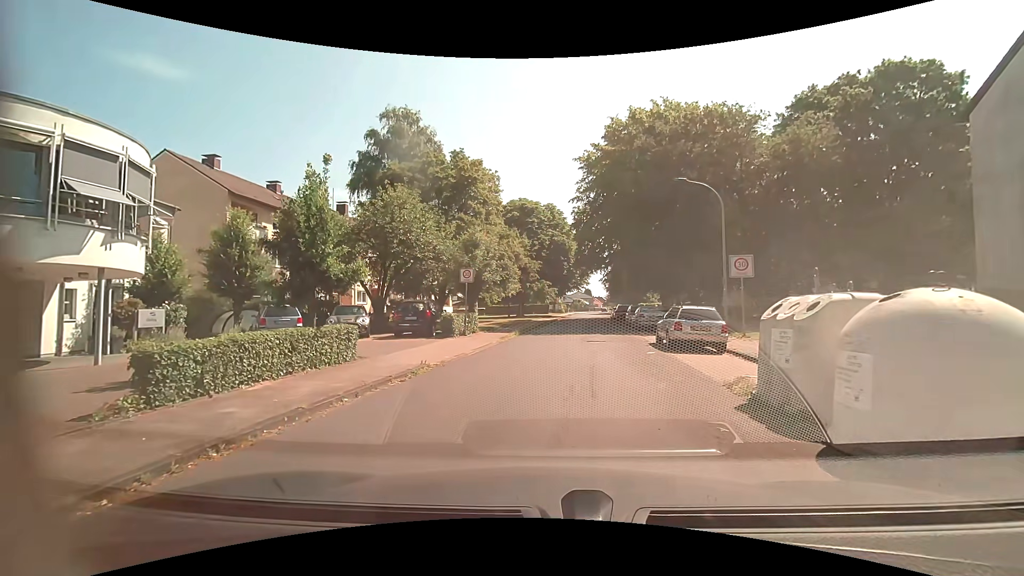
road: residential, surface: asphalt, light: Day
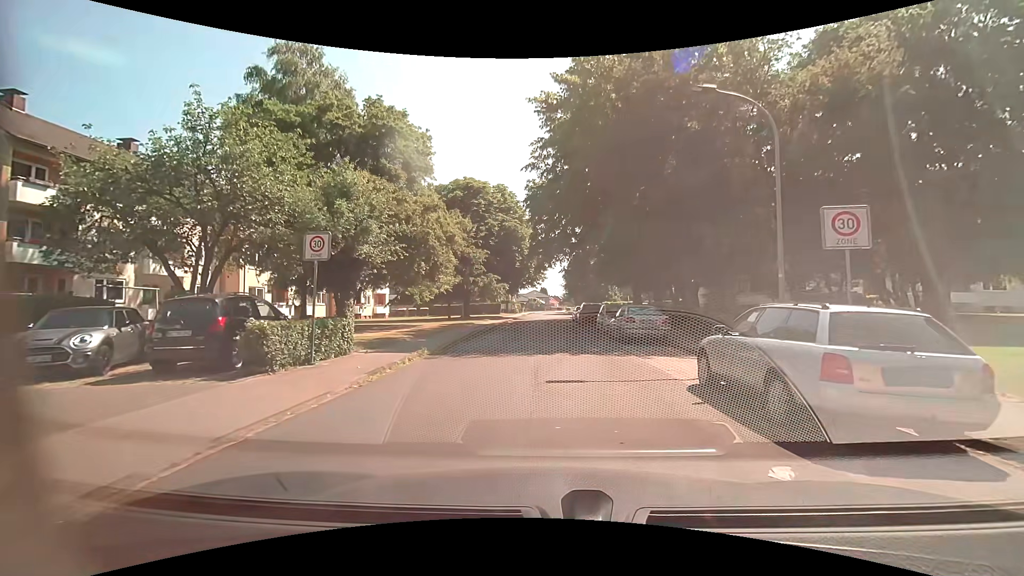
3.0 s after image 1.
(+0.7, +10.9) m; +5°
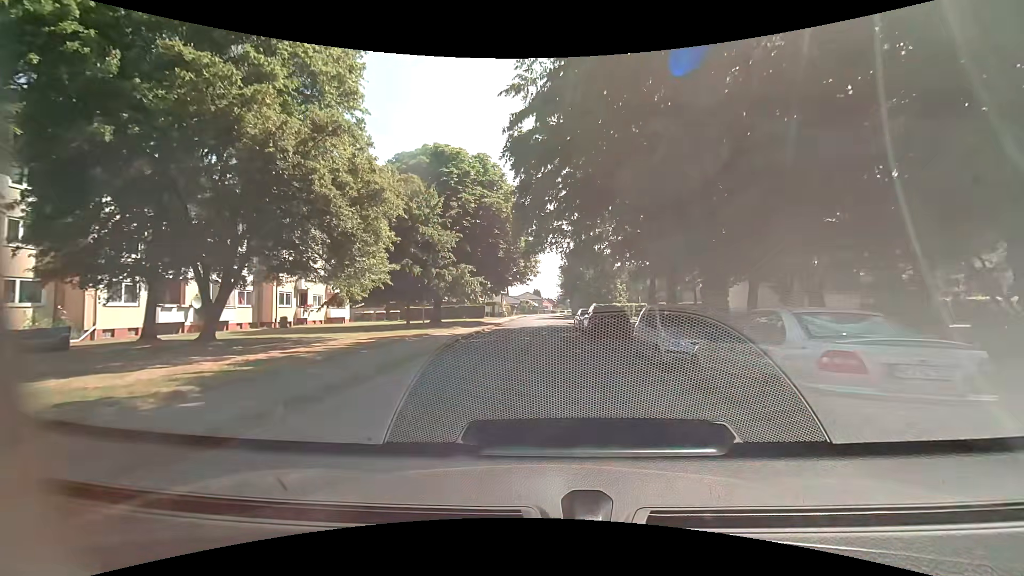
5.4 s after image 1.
(0.0, +12.7) m; 0°
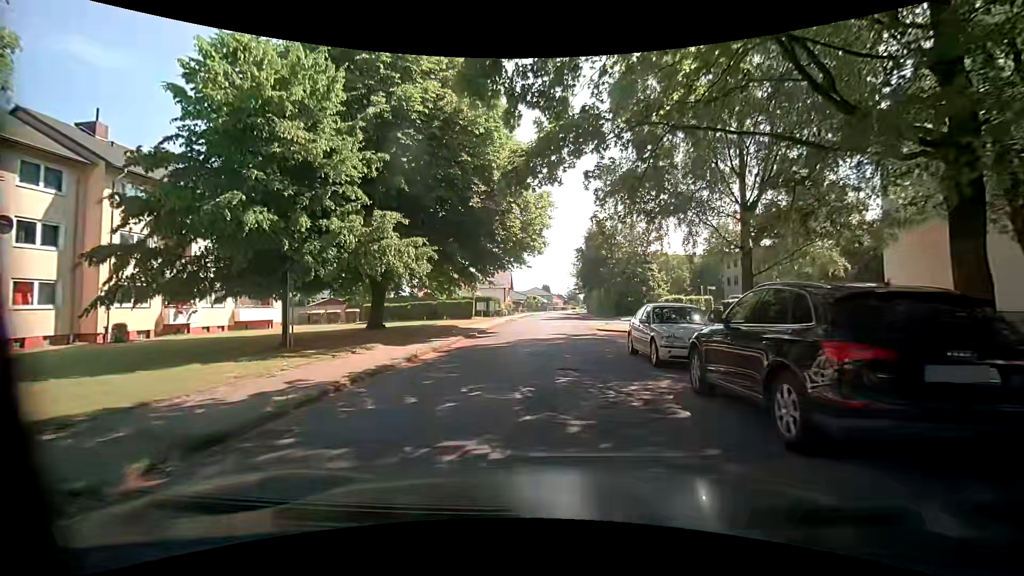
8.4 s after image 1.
(-0.1, +18.4) m; -1°
